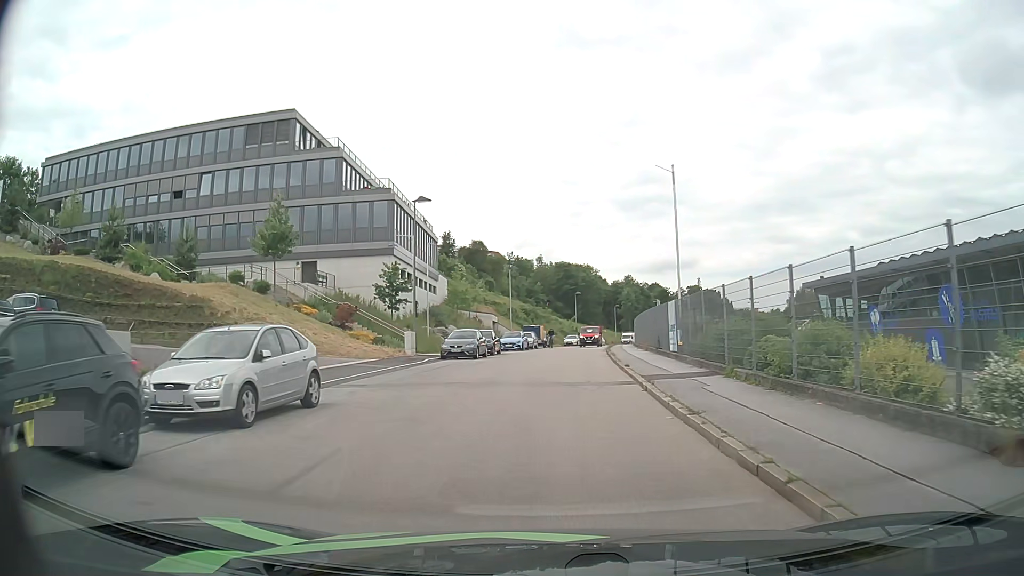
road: residential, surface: asphalt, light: Day
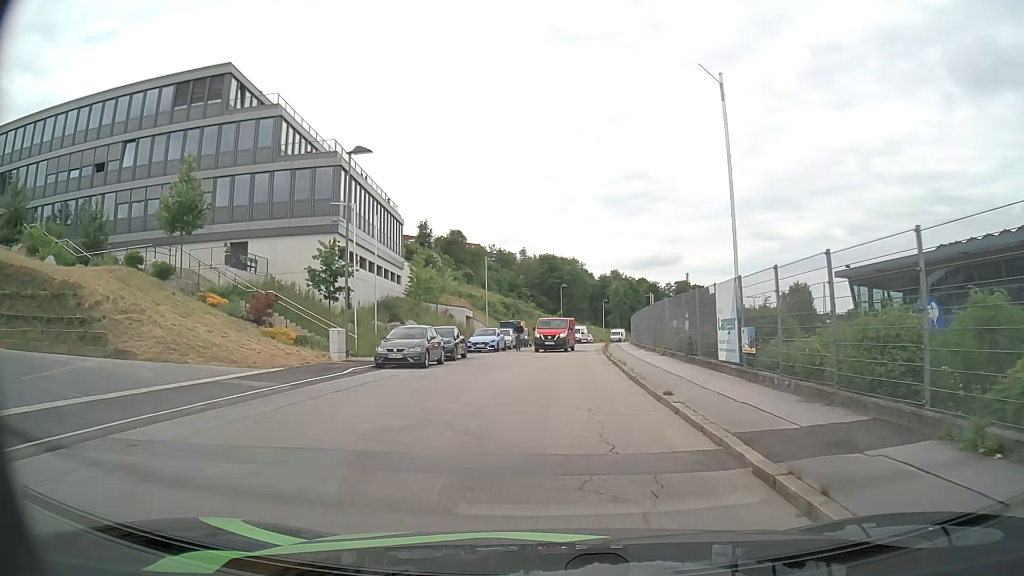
(+0.1, +9.7) m; +2°
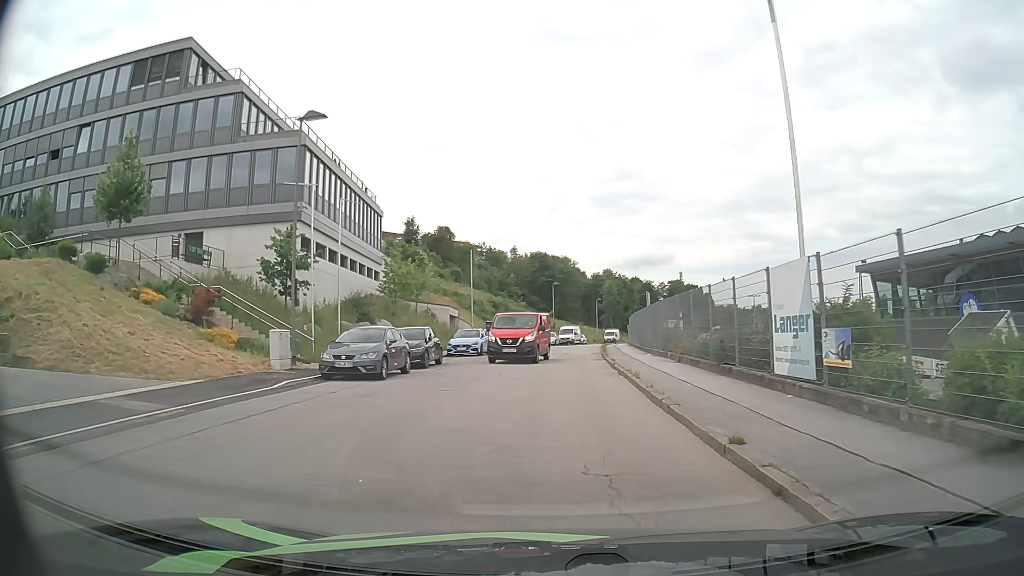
(0.0, +4.8) m; 0°
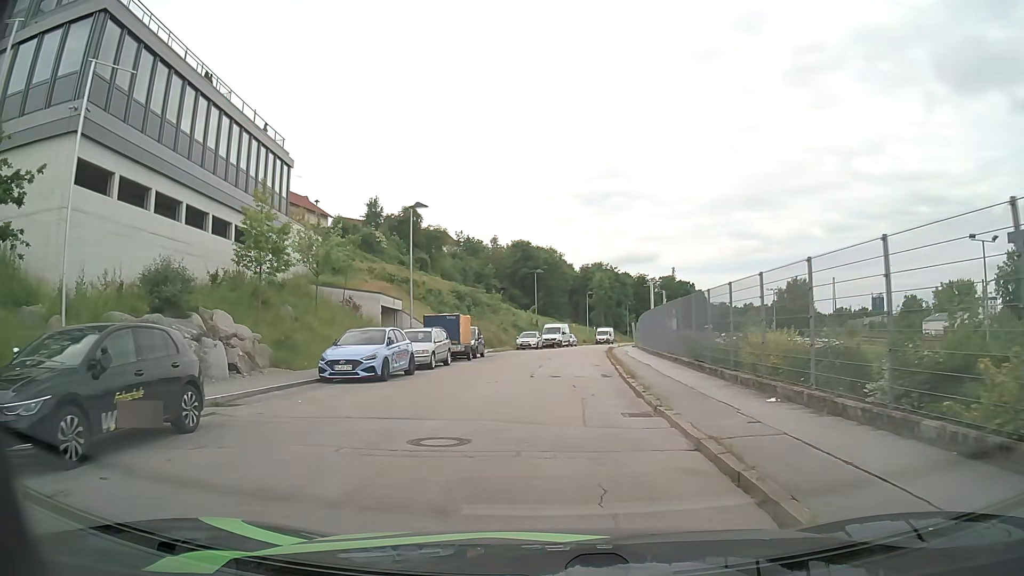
(+0.4, +17.6) m; +2°
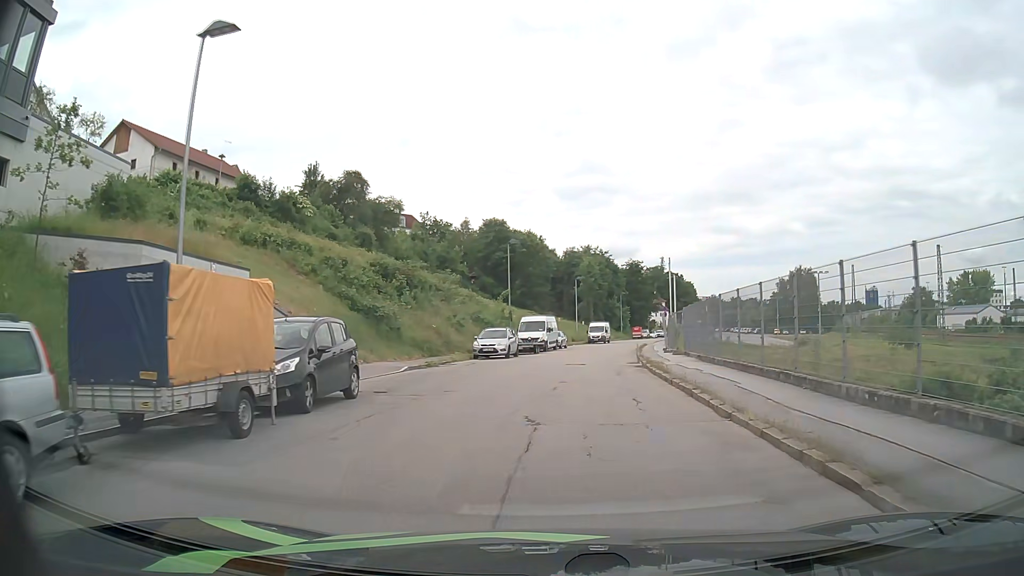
(-0.4, +22.4) m; +1°
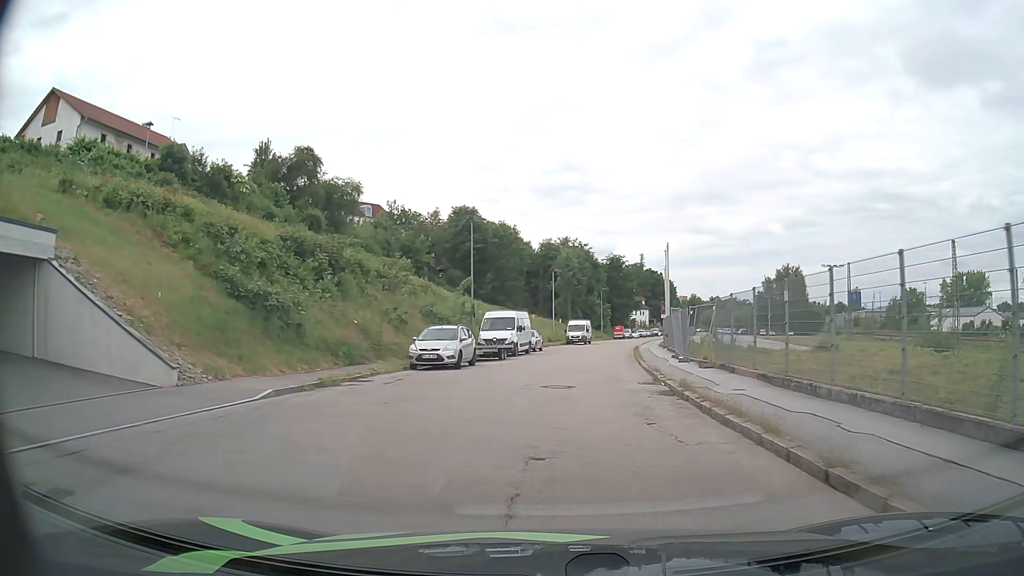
(+0.2, +10.0) m; +2°
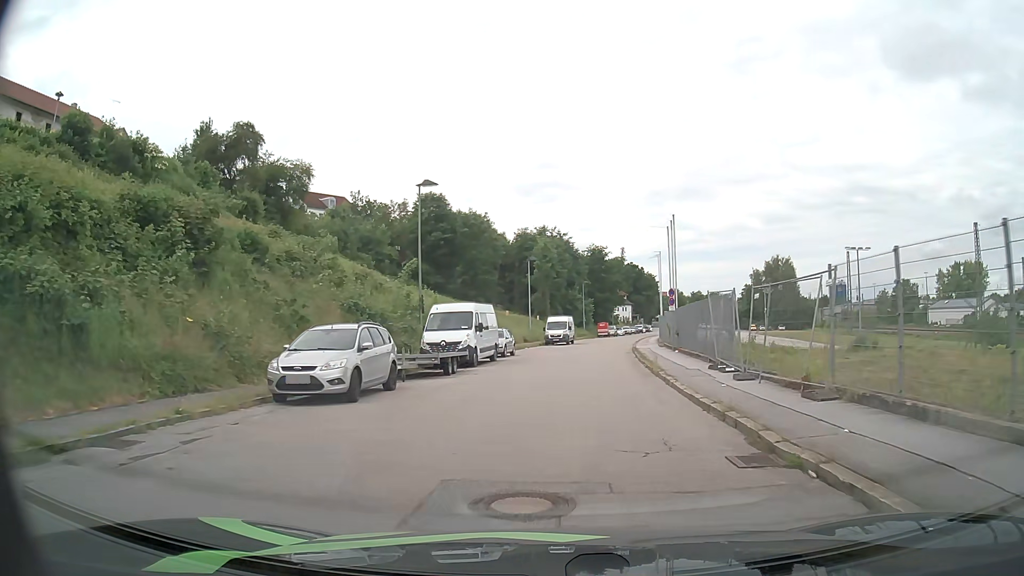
(+0.2, +10.3) m; +2°
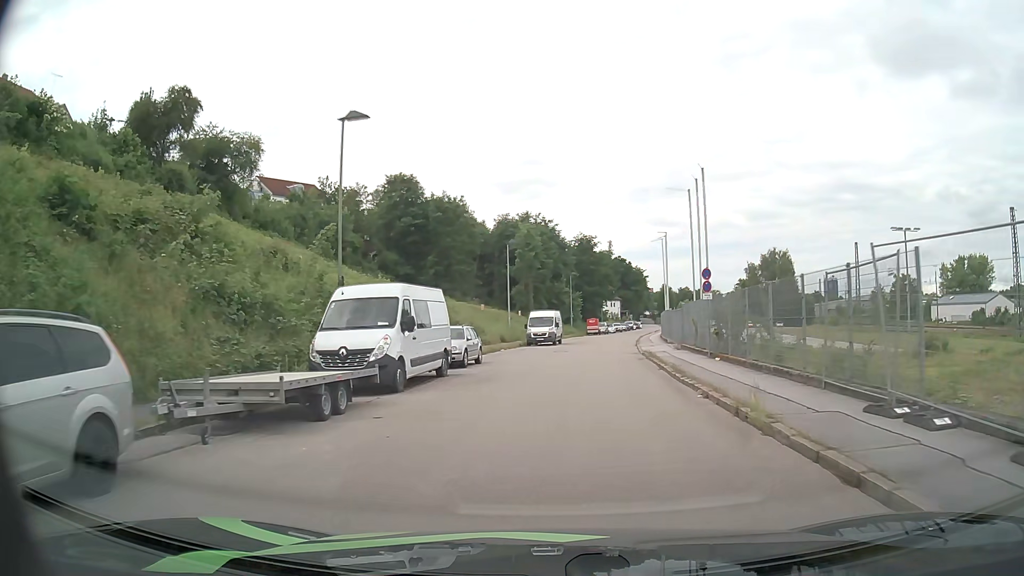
(+0.1, +10.5) m; +1°
(0, +10) (+1, +20) (+1, +30) (+3, +40) (+4, +50) (+5, +60) (+7, +70) (+9, +79) (+11, +89) (+12, +99) m
